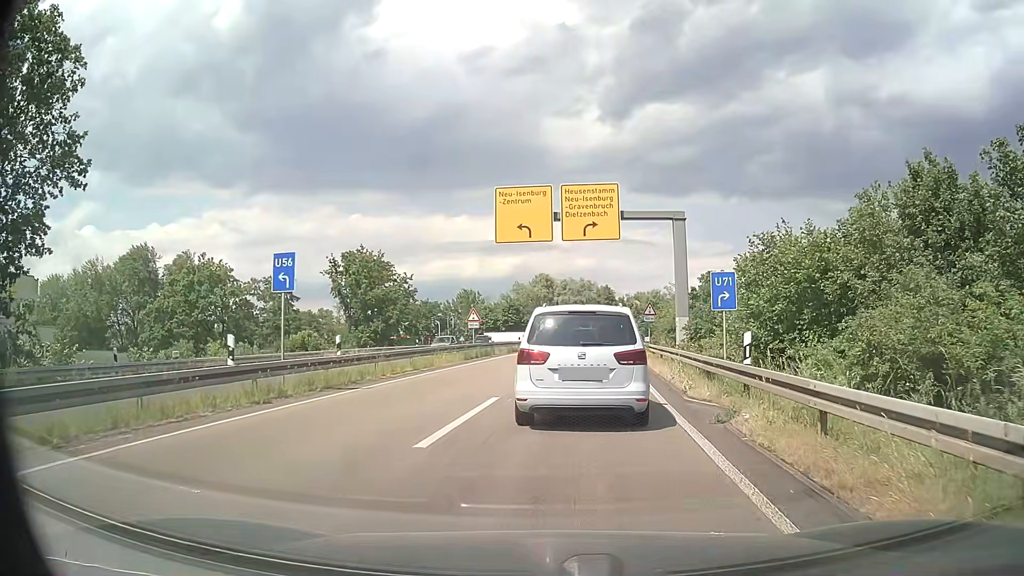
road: motorway_link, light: Day
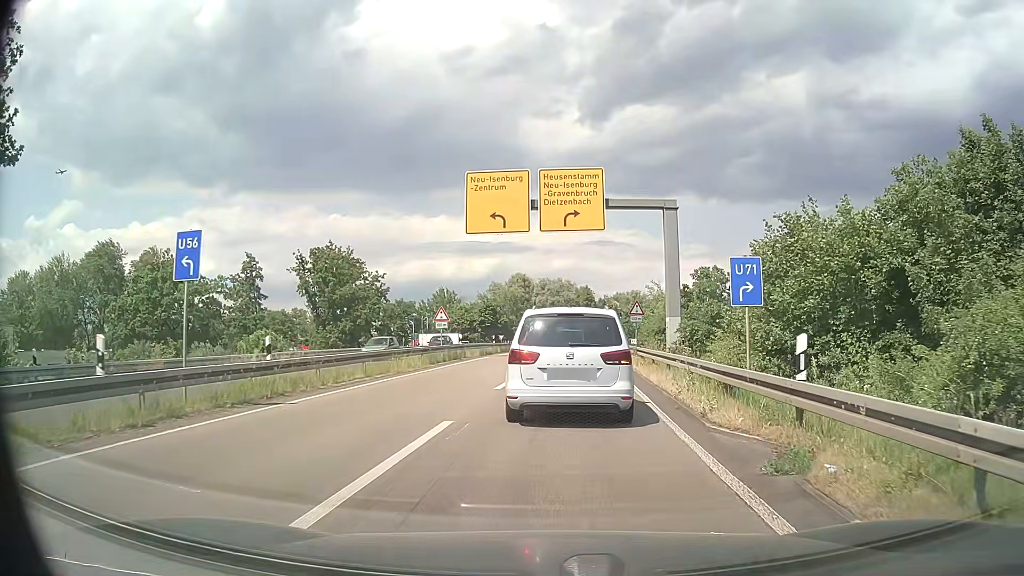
(+0.1, +3.6) m; +2°
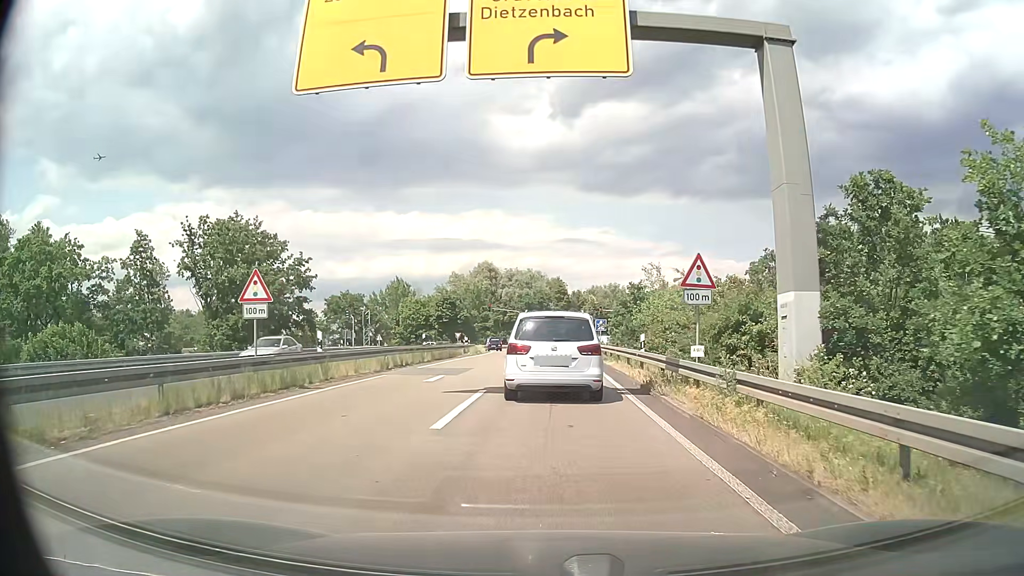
(+0.6, +19.1) m; +2°
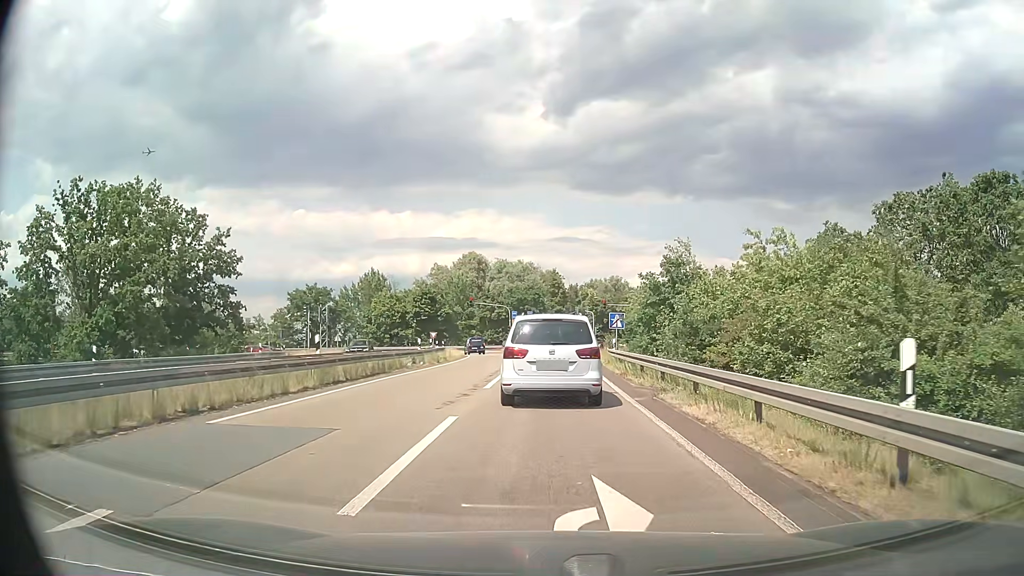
(+0.2, +16.3) m; +1°
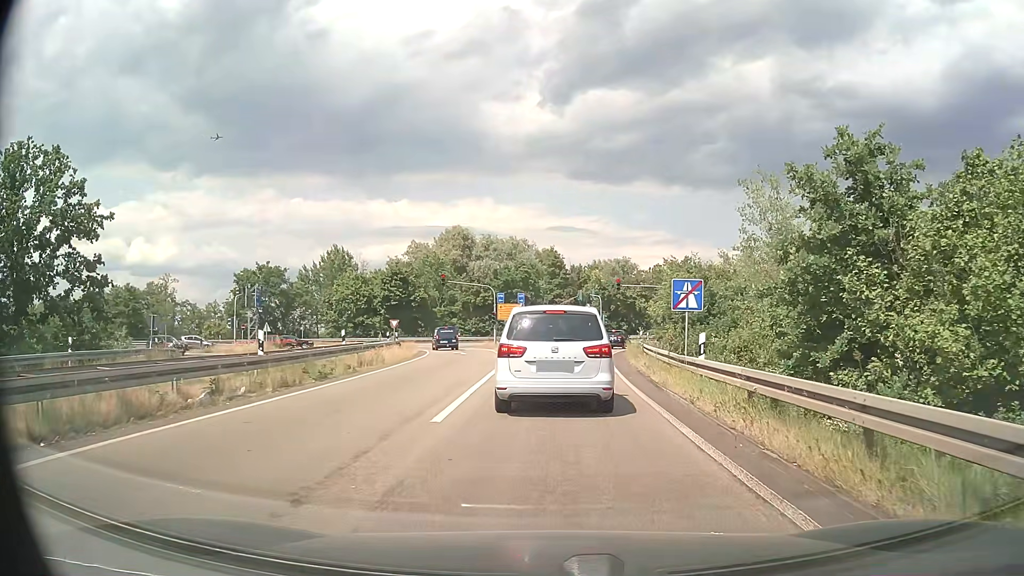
(0.0, +18.9) m; 0°
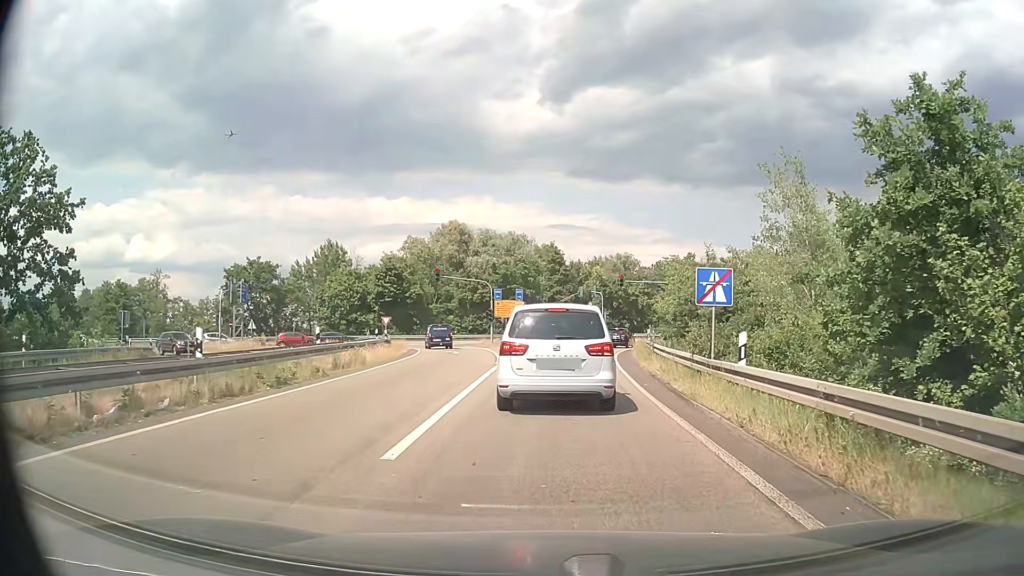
(0.0, +2.9) m; 0°
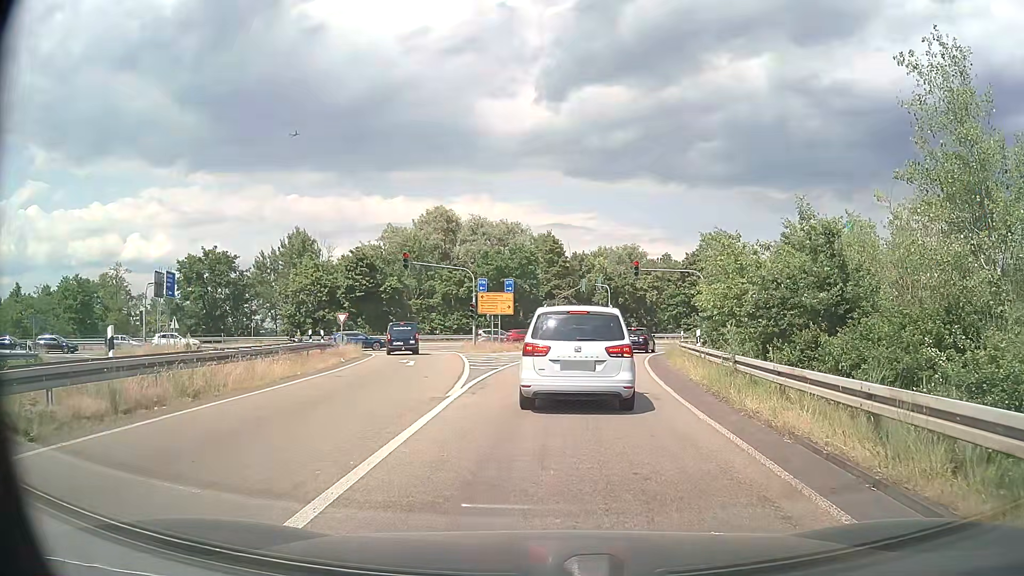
(0.0, +11.9) m; 0°
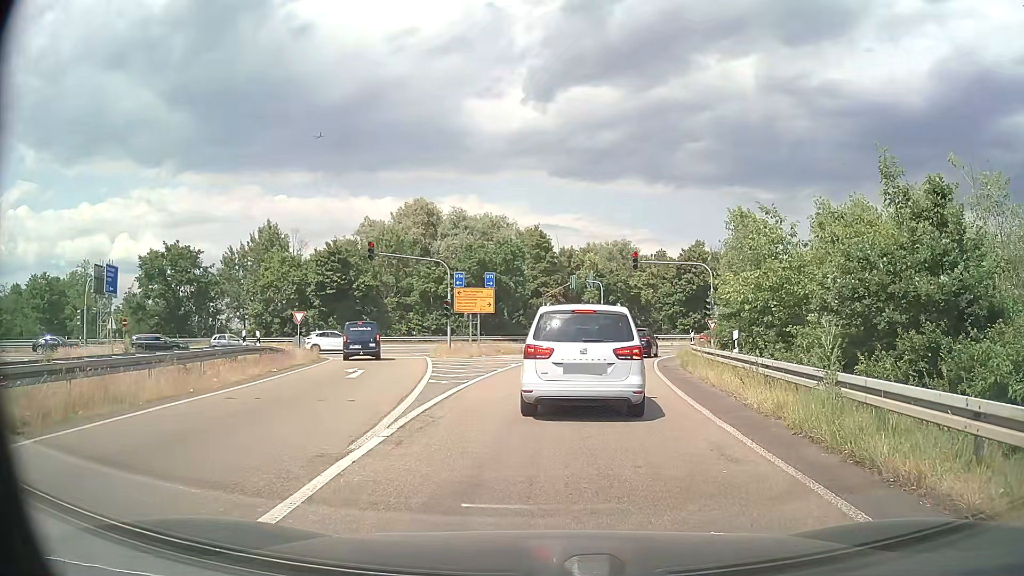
(+0.1, +6.0) m; +1°
(0, +10) (+1, +20) (+2, +30) (+5, +40) (+9, +48) (+16, +56) (+25, +60) (+34, +64) (+44, +67) (+53, +71) m
